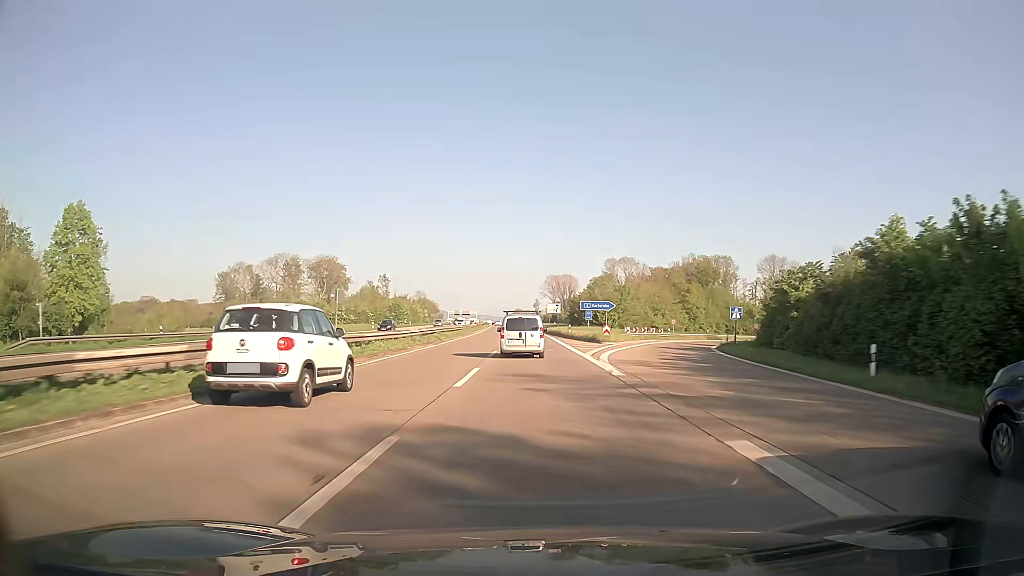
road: trunk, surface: asphalt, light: Day
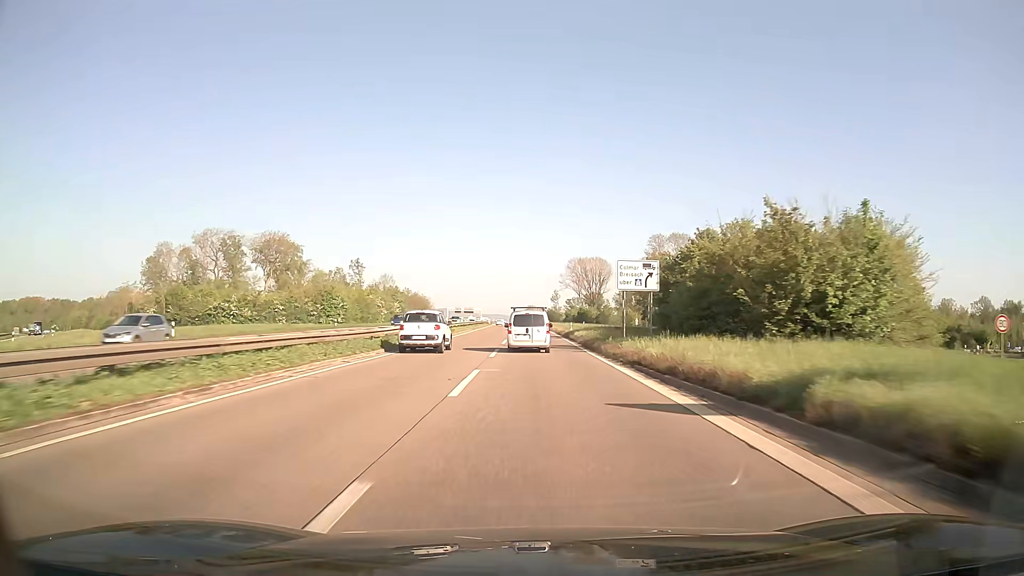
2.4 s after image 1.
(-0.9, +62.8) m; -1°
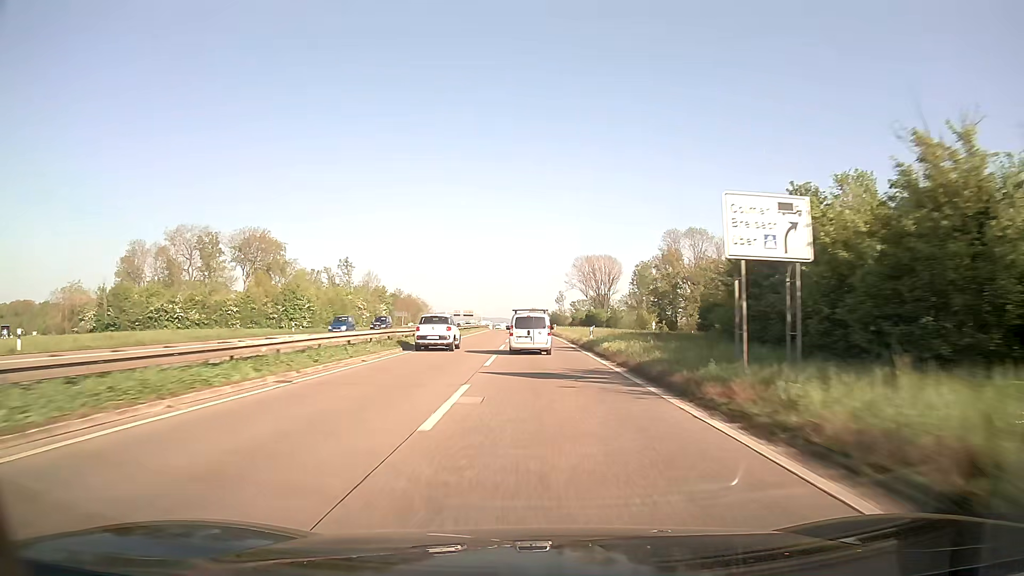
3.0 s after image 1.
(0.0, +15.6) m; 0°
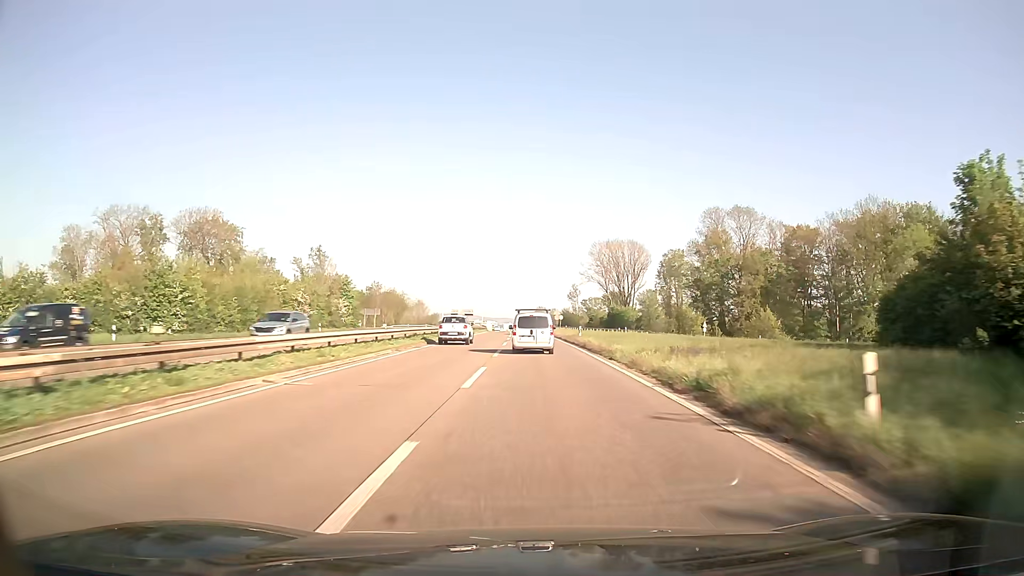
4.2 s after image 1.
(-0.2, +31.1) m; 0°
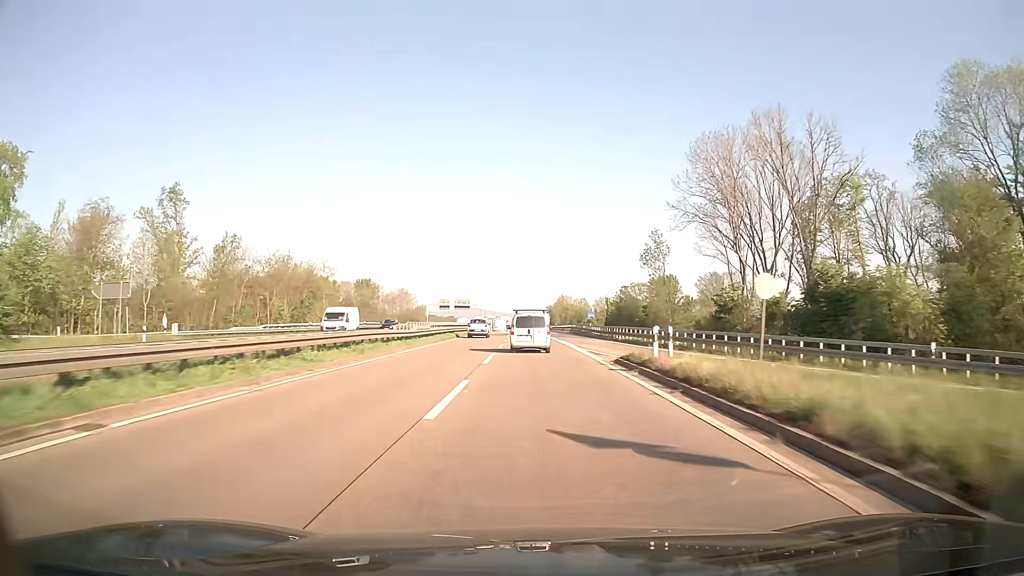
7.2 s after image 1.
(-1.1, +77.0) m; -2°
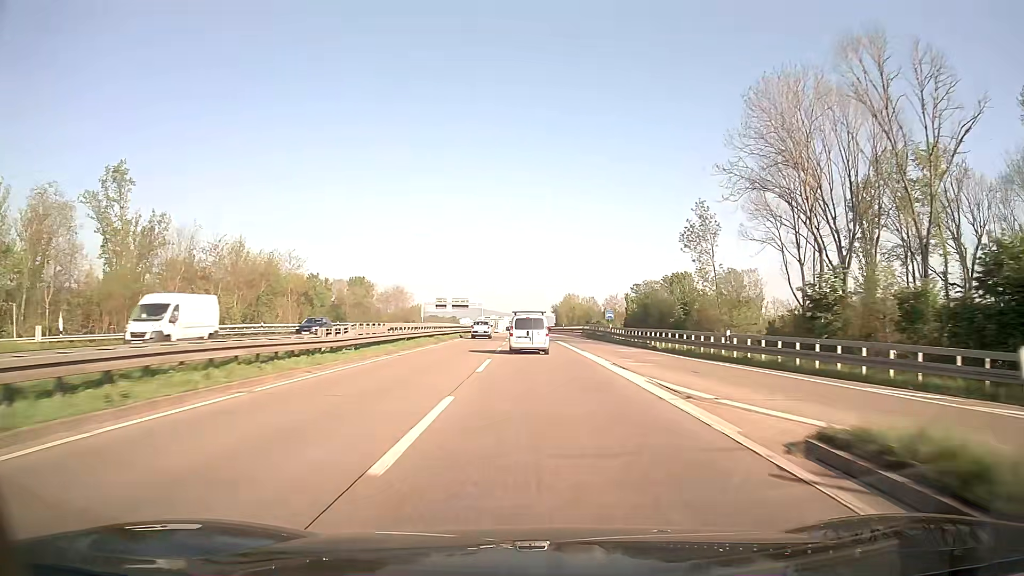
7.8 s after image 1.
(-0.1, +15.3) m; 0°
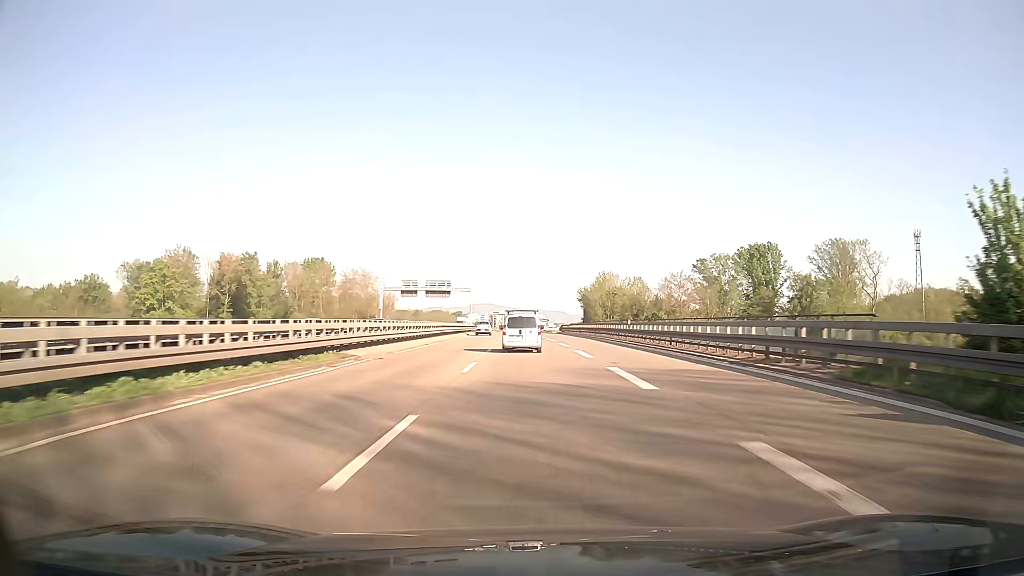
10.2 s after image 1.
(-0.6, +61.0) m; -1°
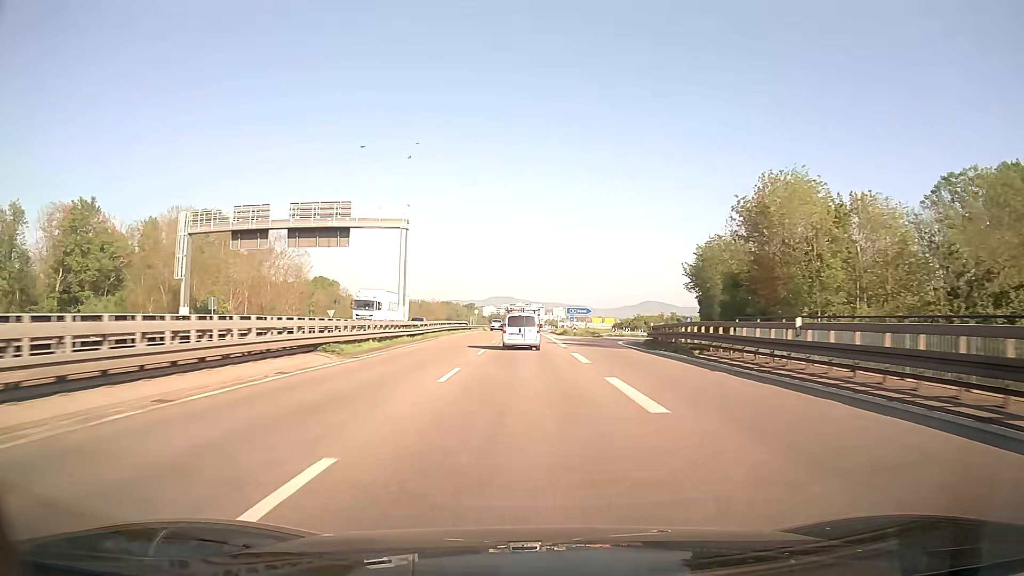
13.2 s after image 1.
(-0.9, +75.3) m; -2°
(0, +10) (0, +20) (0, +30) (0, +40) (0, +50) (0, +60) (0, +70) (0, +80) (0, +90) (0, +100) m
